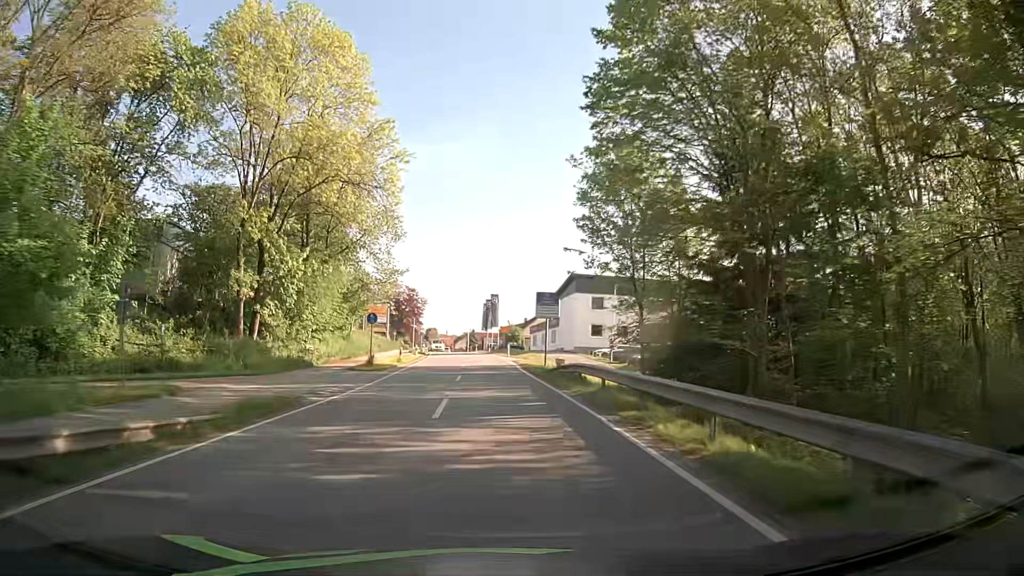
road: tertiary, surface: asphalt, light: Day
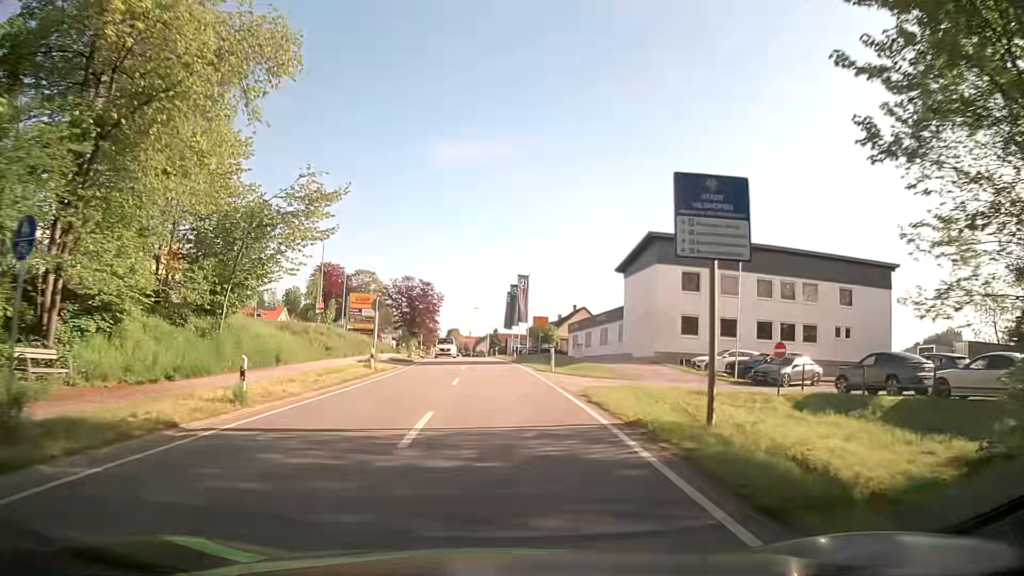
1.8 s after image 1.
(-0.6, +27.8) m; -2°
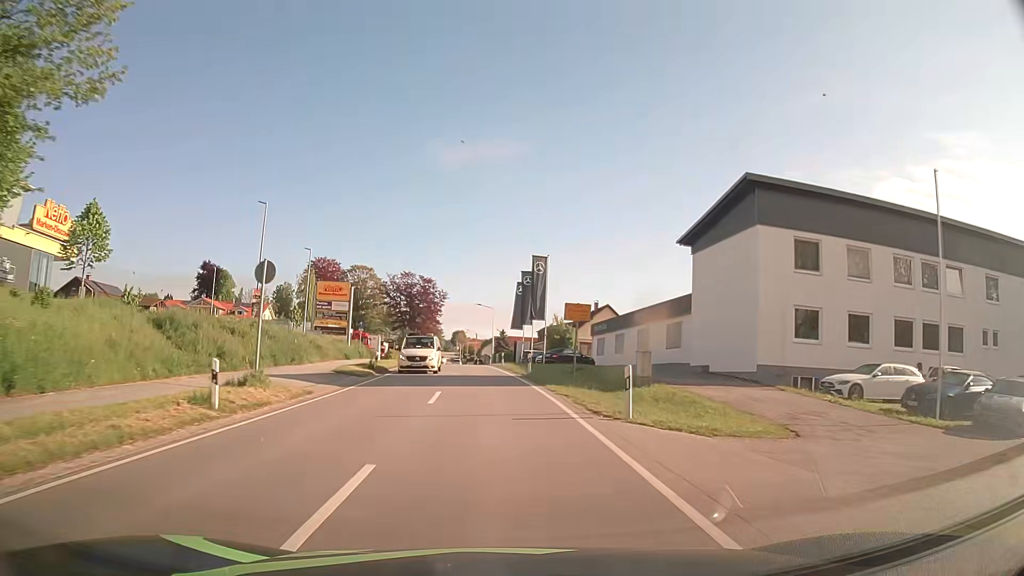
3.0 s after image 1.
(-0.3, +16.7) m; -1°
